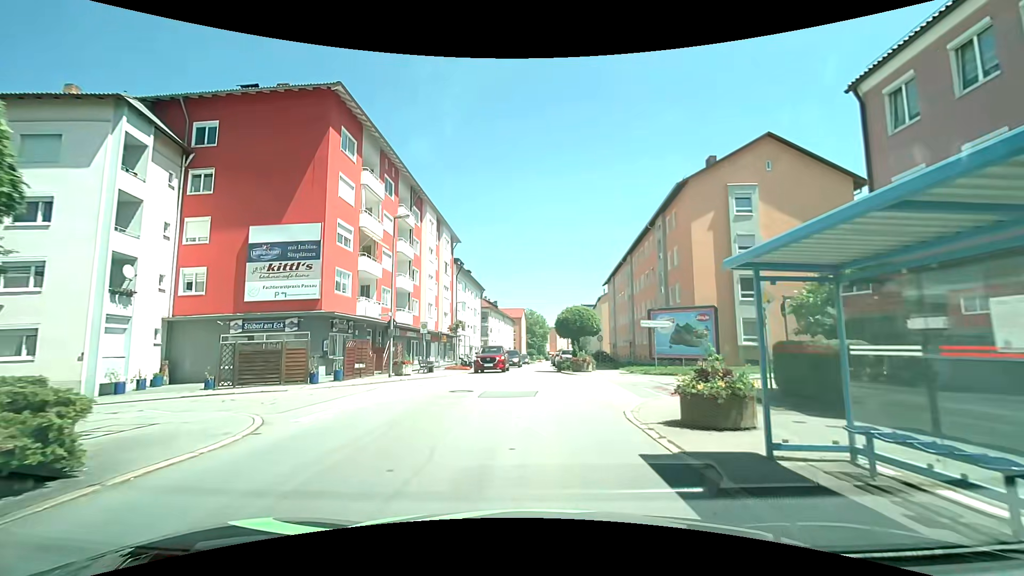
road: tertiary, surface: asphalt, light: Day
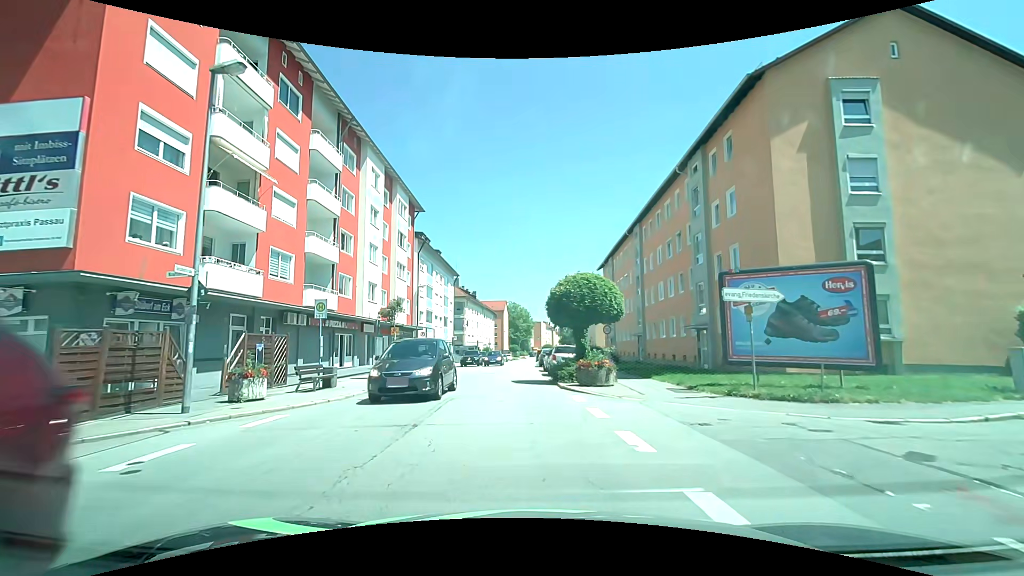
(+0.1, +13.0) m; +1°
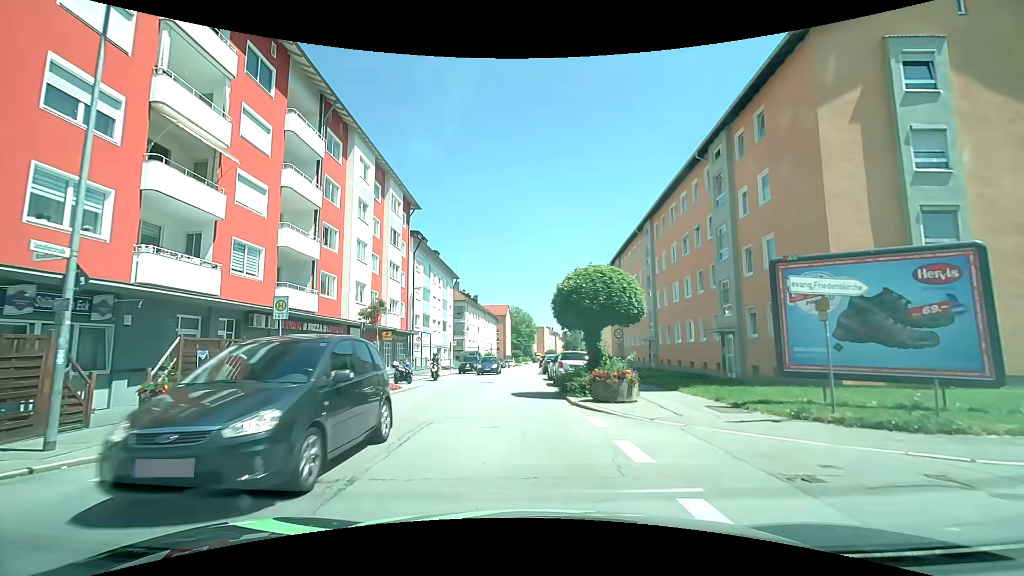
(0.0, +3.1) m; +1°
(0, +10) (-1, +20) (-1, +30) (-1, +40) (-1, +50) (-1, +60) (-1, +70) (-1, +80) (-1, +90) (-1, +100) m
